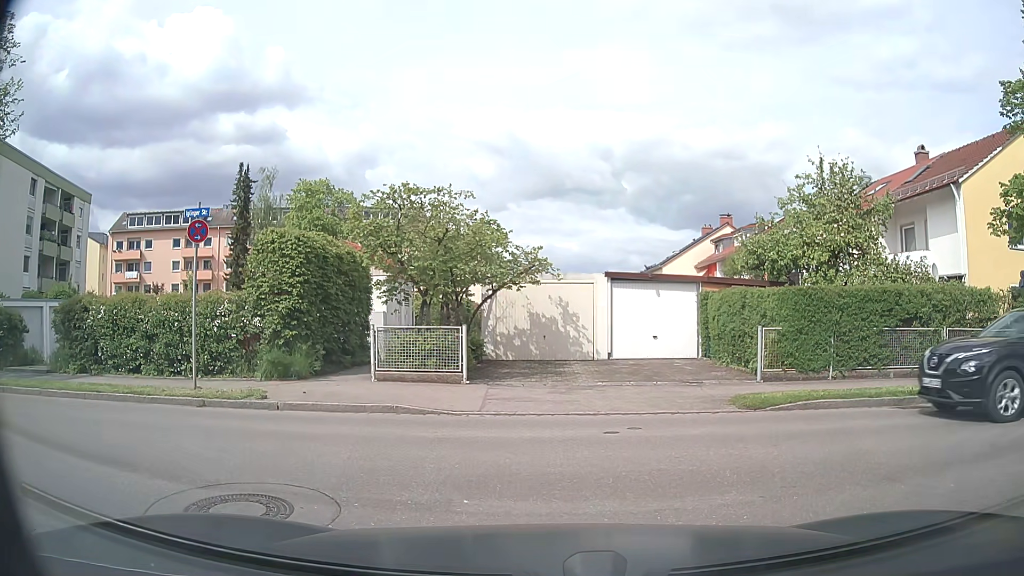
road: residential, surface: asphalt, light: Day
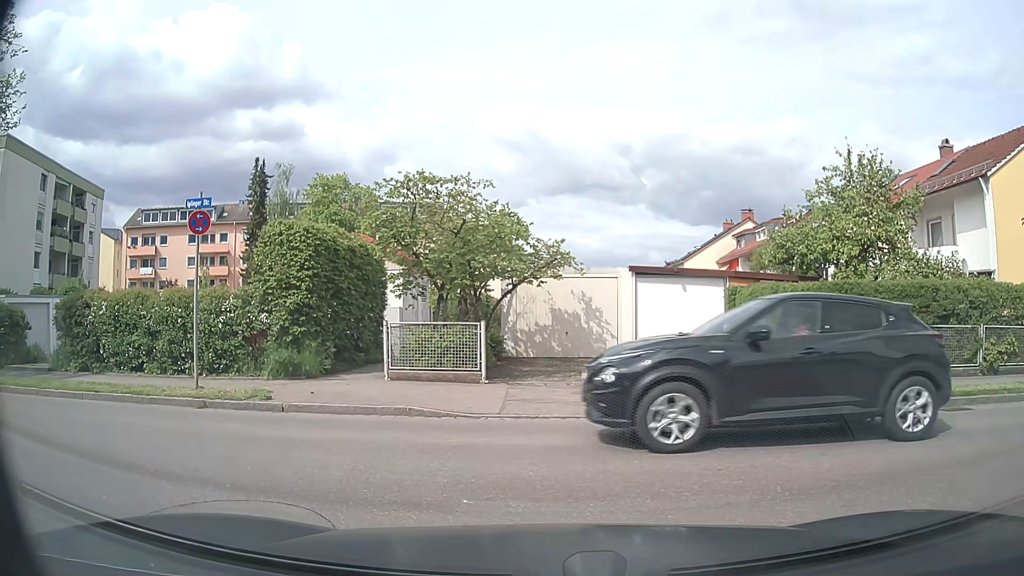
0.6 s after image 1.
(0.0, +0.8) m; -4°
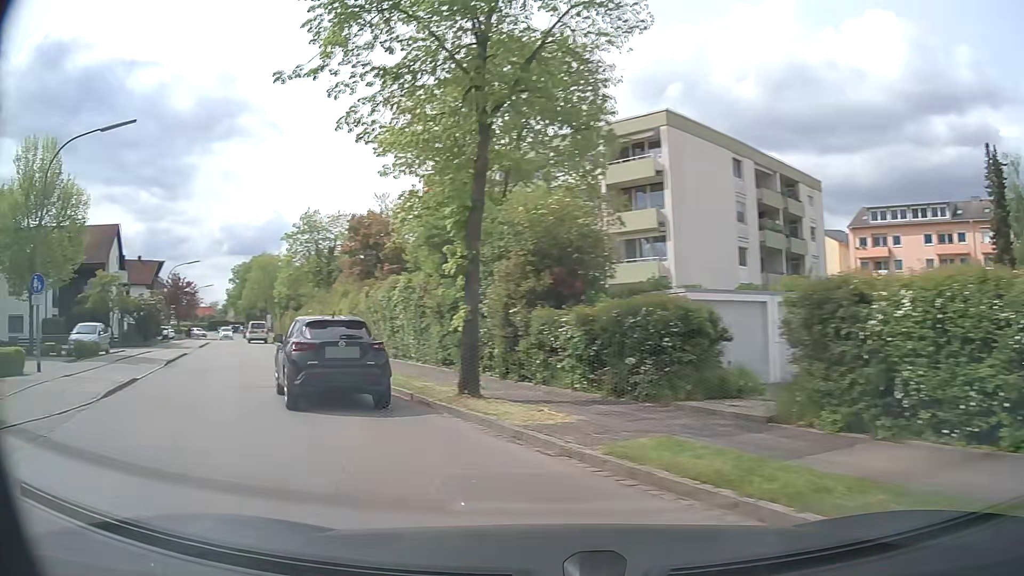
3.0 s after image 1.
(-4.5, +7.4) m; -63°
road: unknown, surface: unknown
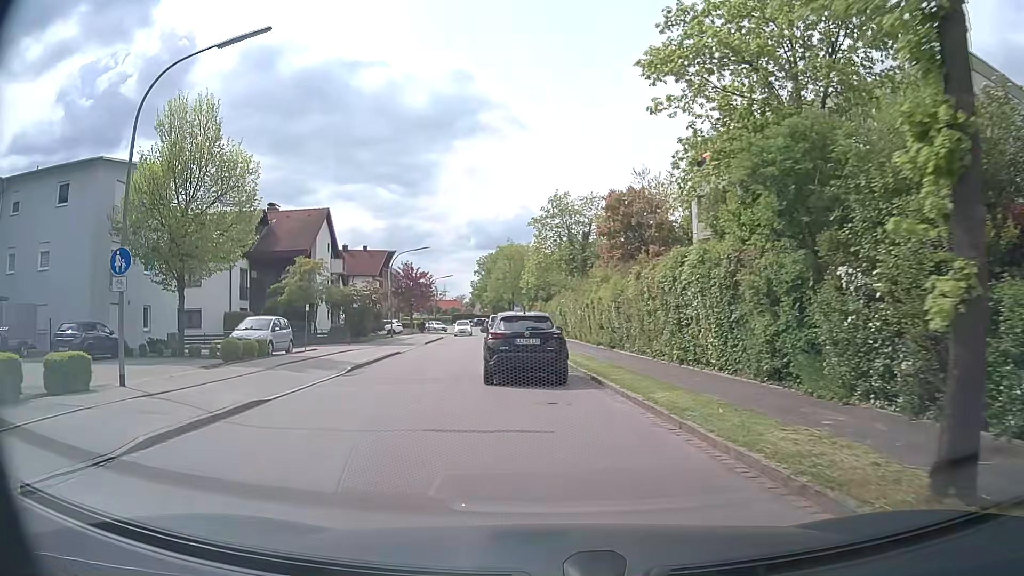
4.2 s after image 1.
(-1.8, +7.6) m; -20°
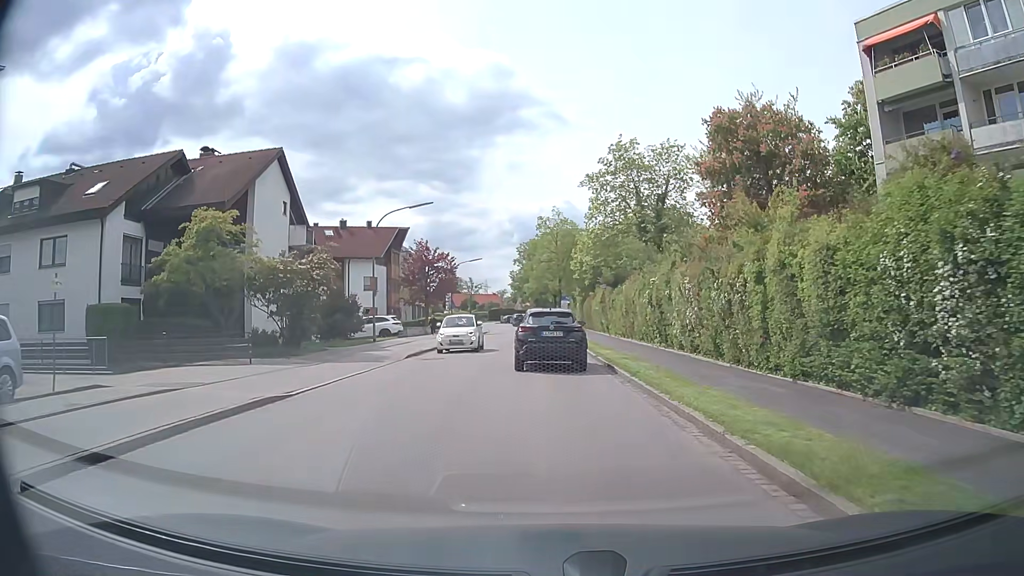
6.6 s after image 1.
(-1.1, +19.8) m; -4°
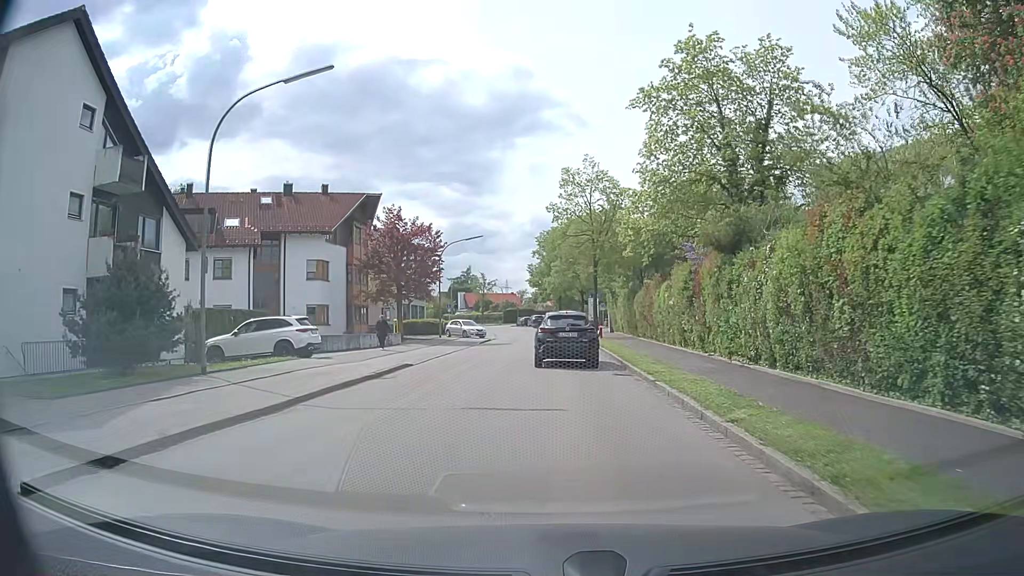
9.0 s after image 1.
(-0.2, +20.4) m; -1°
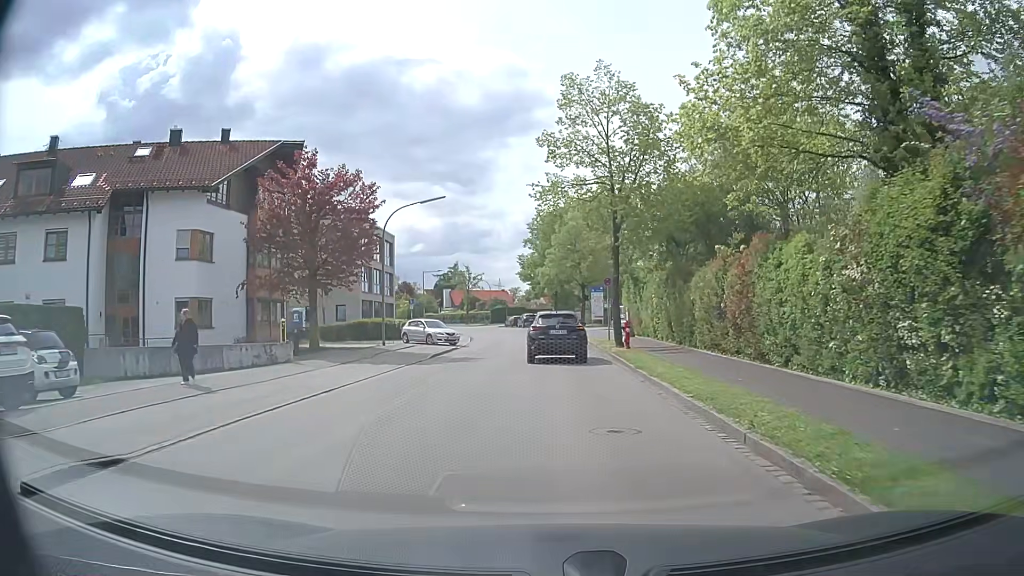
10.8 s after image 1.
(-0.1, +15.7) m; 0°
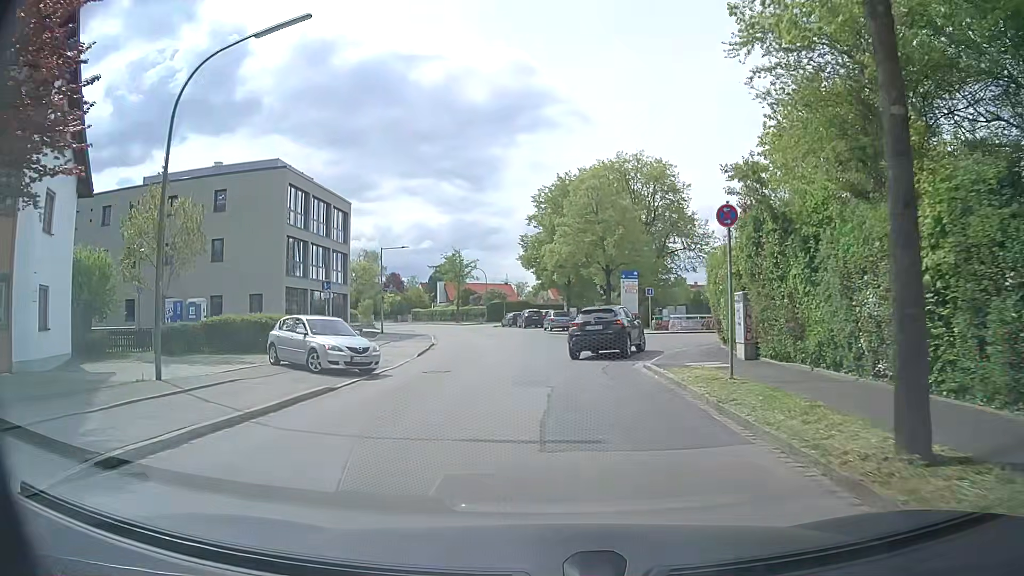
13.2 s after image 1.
(-0.1, +21.0) m; -1°
(0, +10) (+1, +20) (+5, +29) (+13, +35) (+22, +39) (+31, +43) (+40, +47) (+49, +51) (+59, +55) (+68, +59) m
